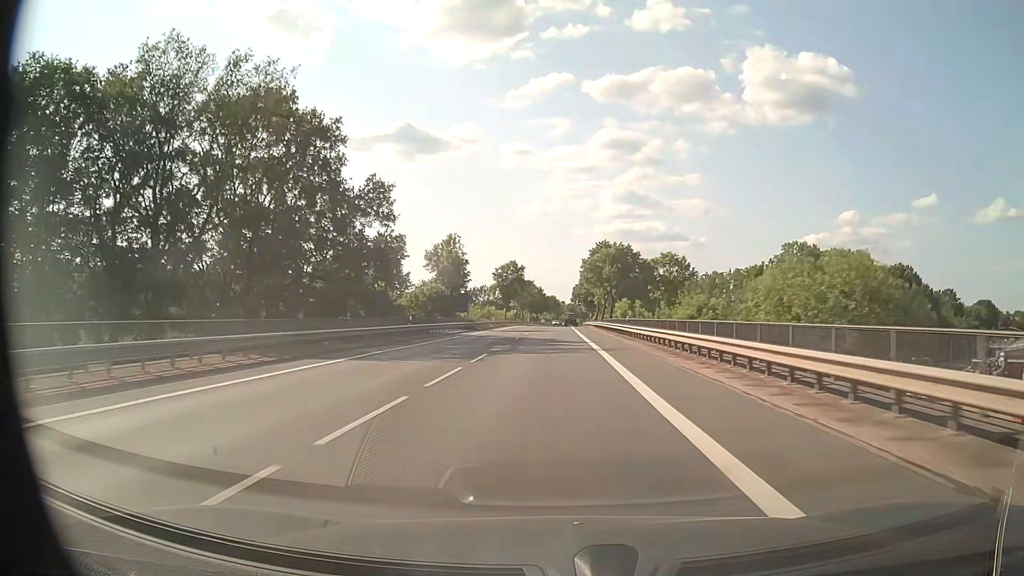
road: primary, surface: asphalt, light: Day
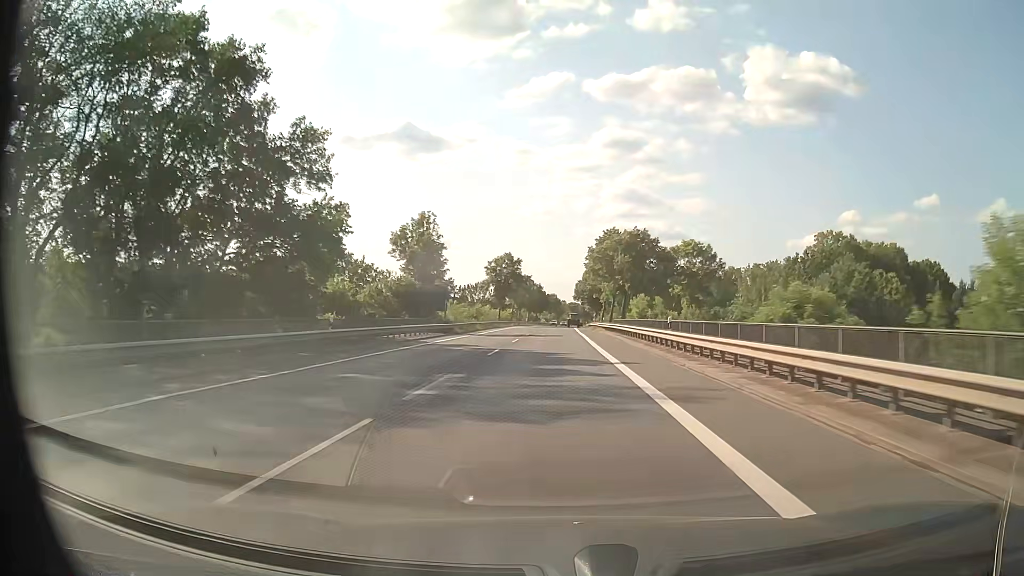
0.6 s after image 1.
(0.0, +14.5) m; 0°
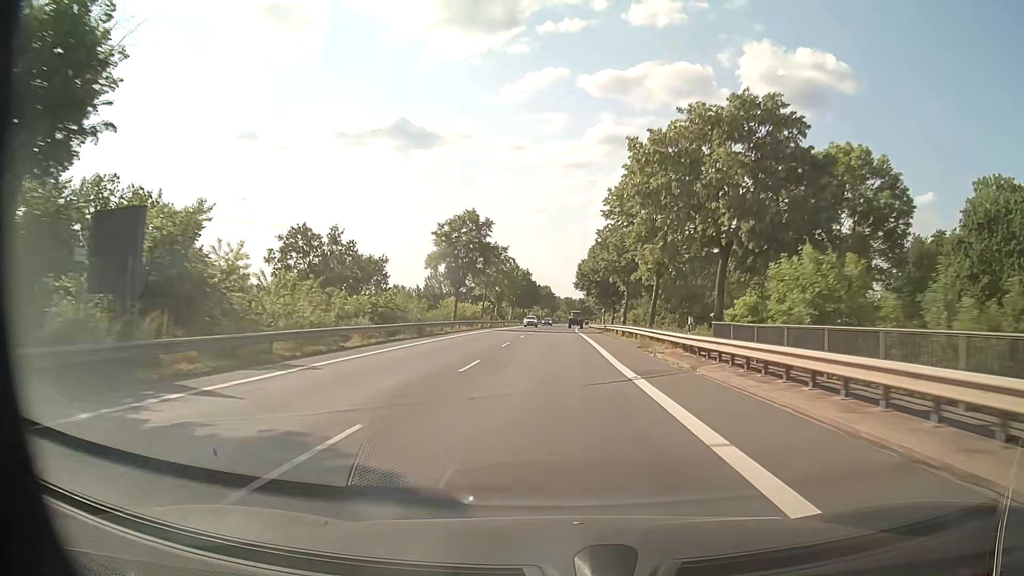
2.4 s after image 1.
(+0.2, +42.3) m; +1°
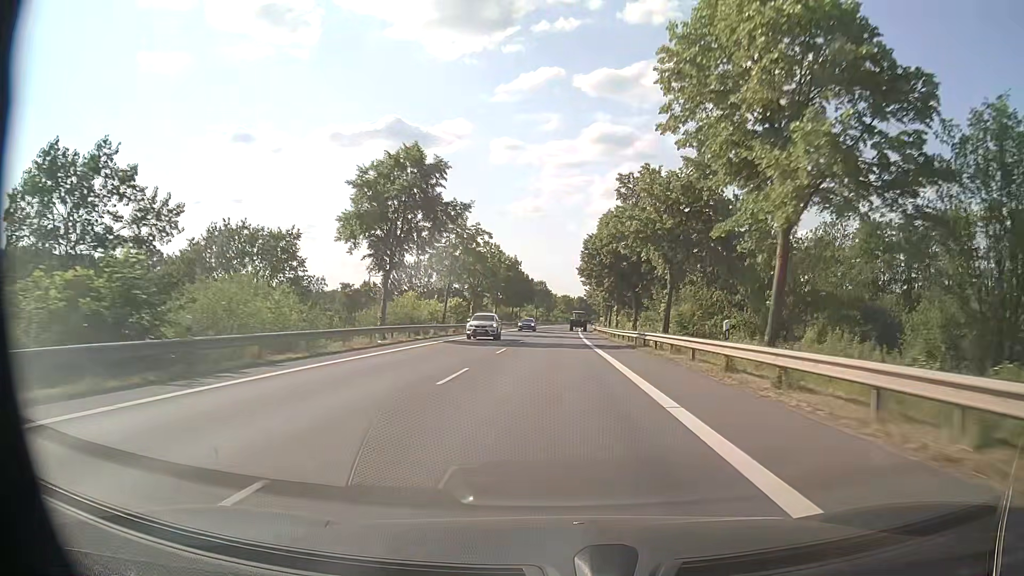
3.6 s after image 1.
(+0.1, +26.8) m; 0°
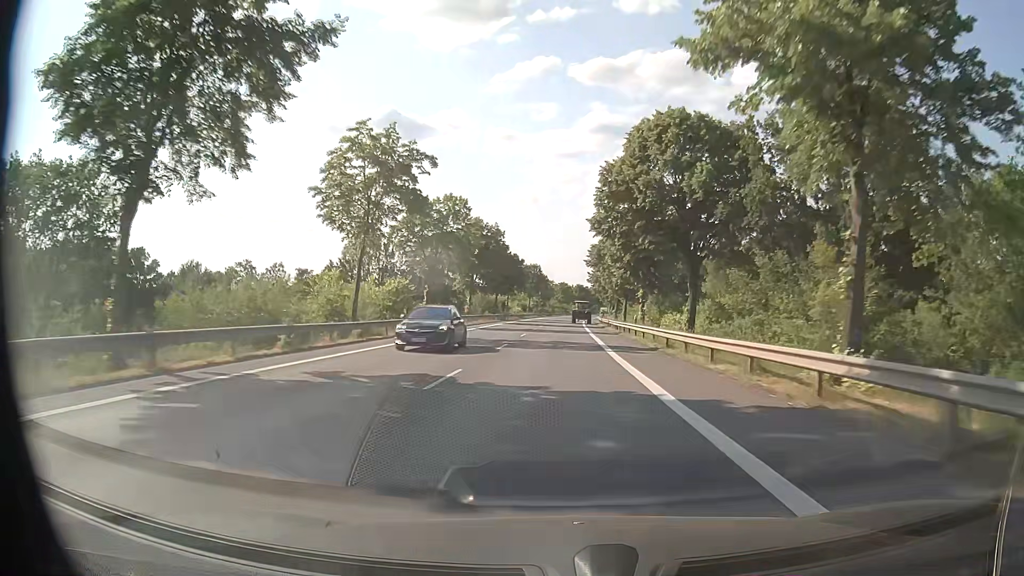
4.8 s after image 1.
(0.0, +25.7) m; 0°
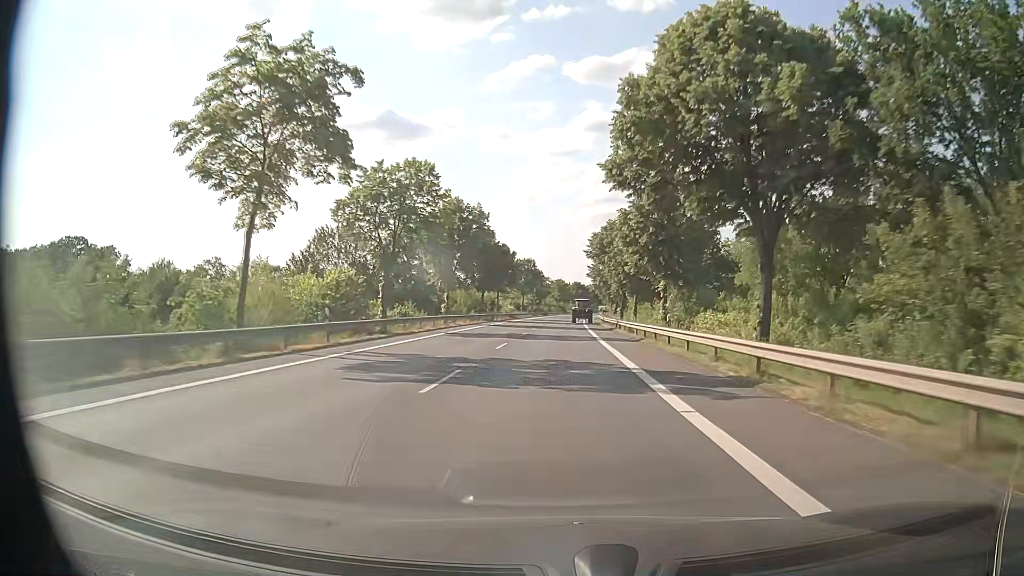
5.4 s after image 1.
(-0.1, +12.4) m; 0°
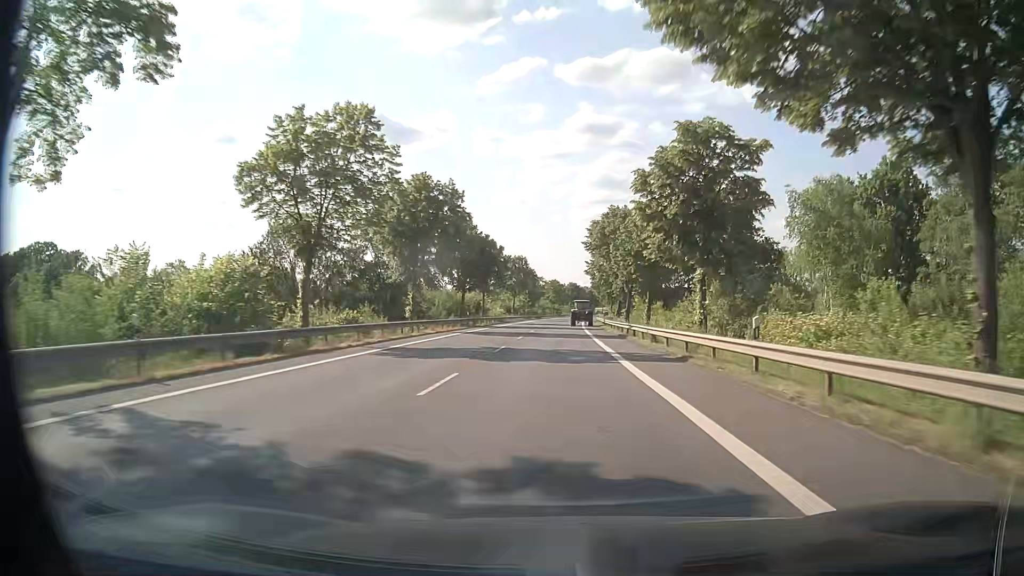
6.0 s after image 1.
(+0.1, +12.0) m; +1°
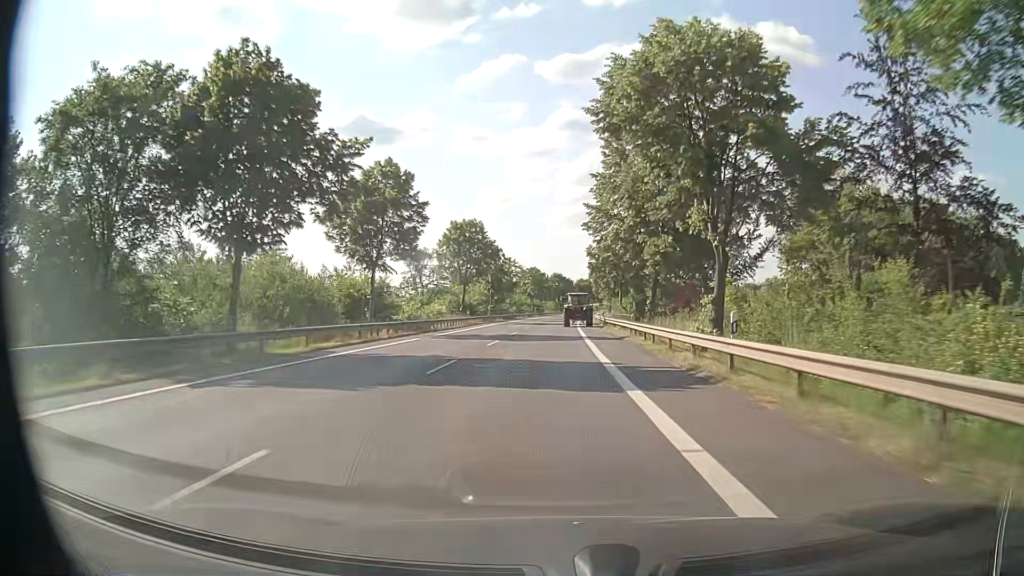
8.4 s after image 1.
(+0.8, +44.0) m; +1°
(0, +10) (0, +20) (0, +30) (+1, +40) (+1, +50) (+1, +60) (+2, +70) (+2, +80) (+2, +90) (+3, +100) m
